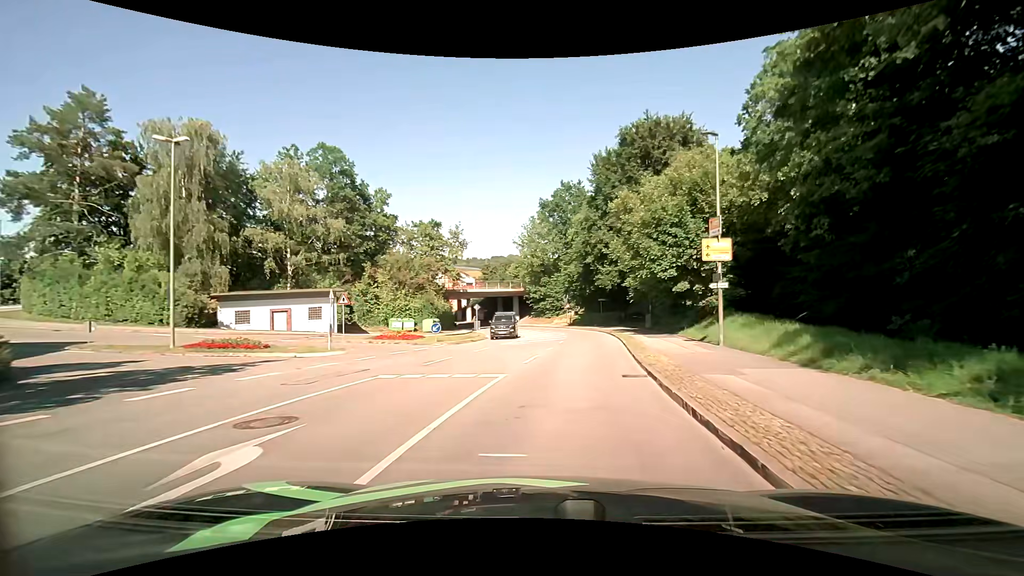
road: unclassified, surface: asphalt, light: Day
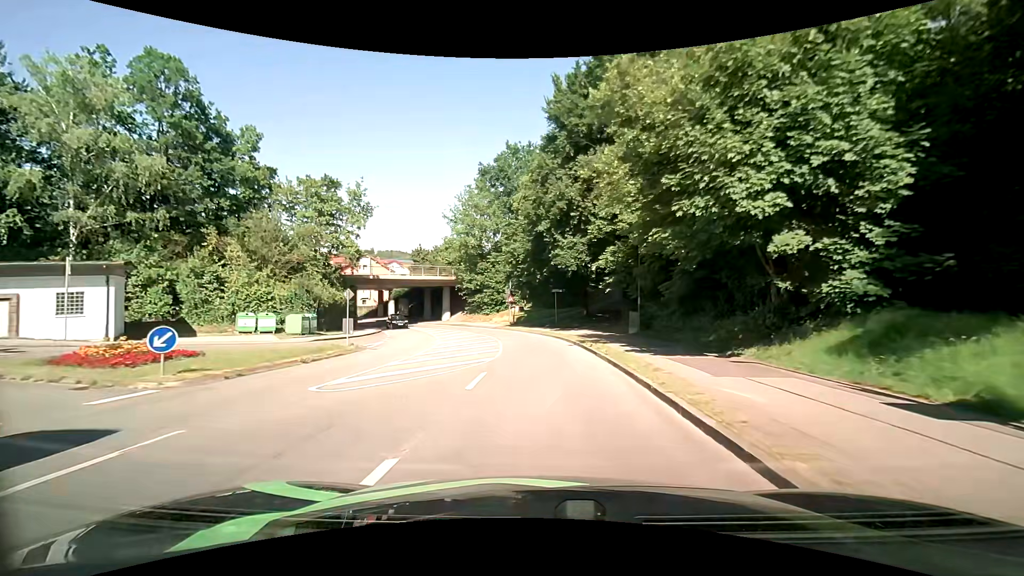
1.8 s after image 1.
(+1.3, +17.6) m; +6°
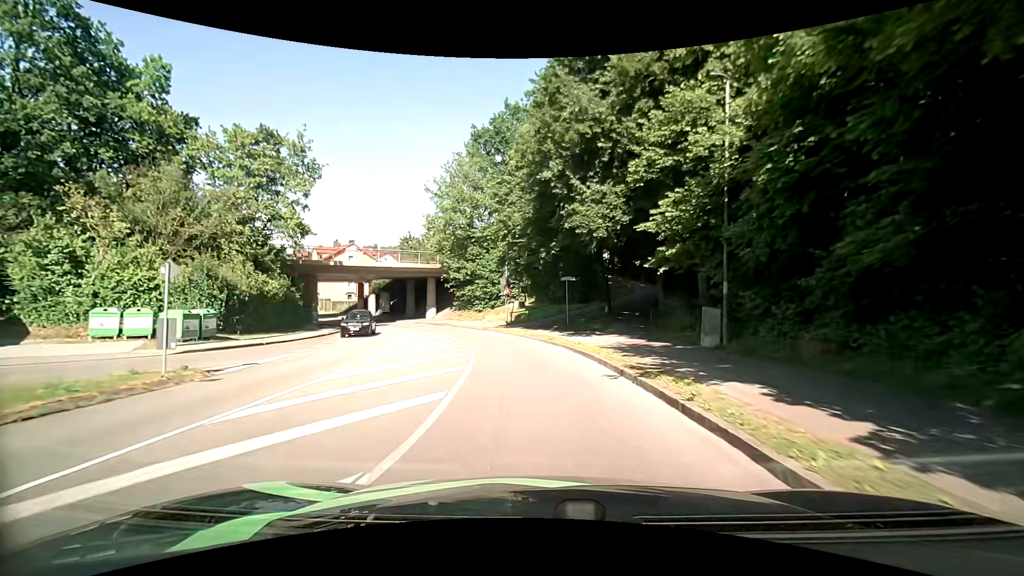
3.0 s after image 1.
(+0.1, +12.1) m; 0°
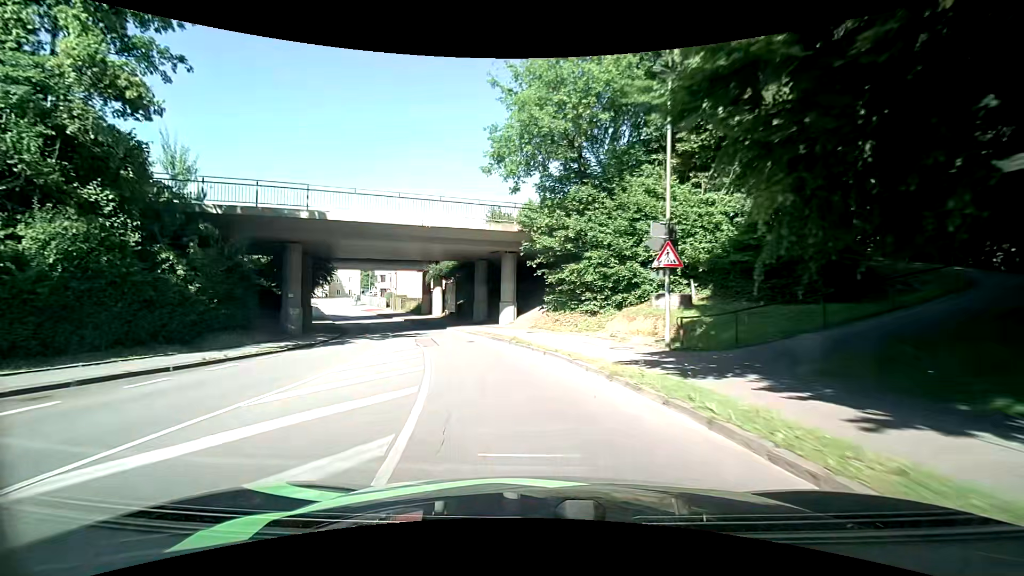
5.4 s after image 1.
(-2.3, +24.6) m; -12°
